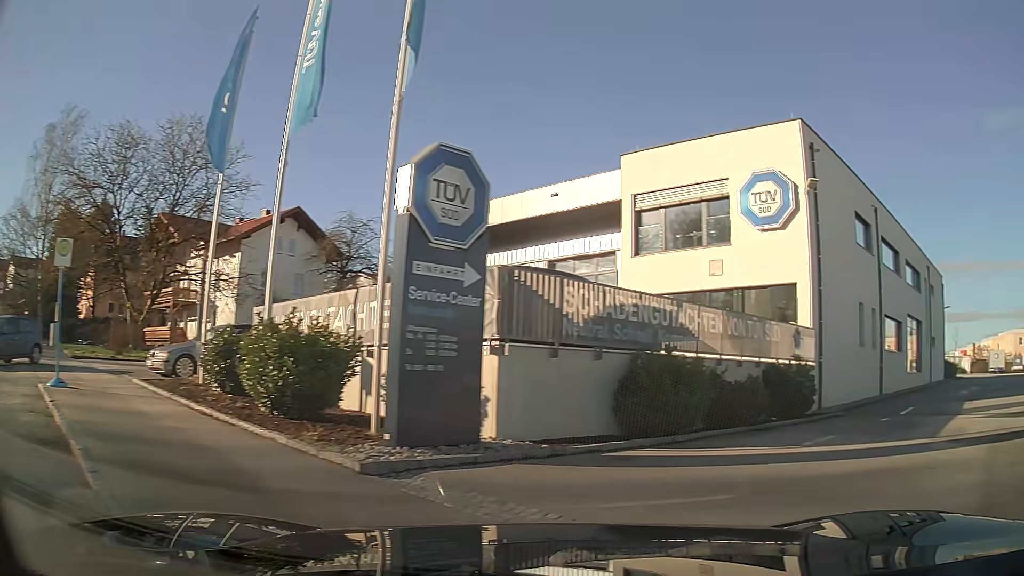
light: Day
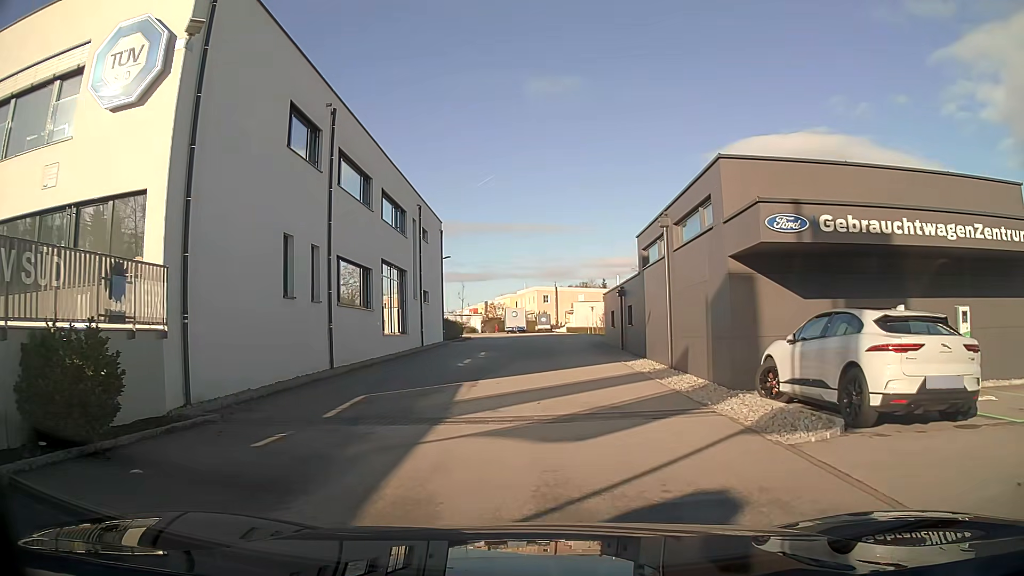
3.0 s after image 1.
(+4.1, +7.8) m; +37°
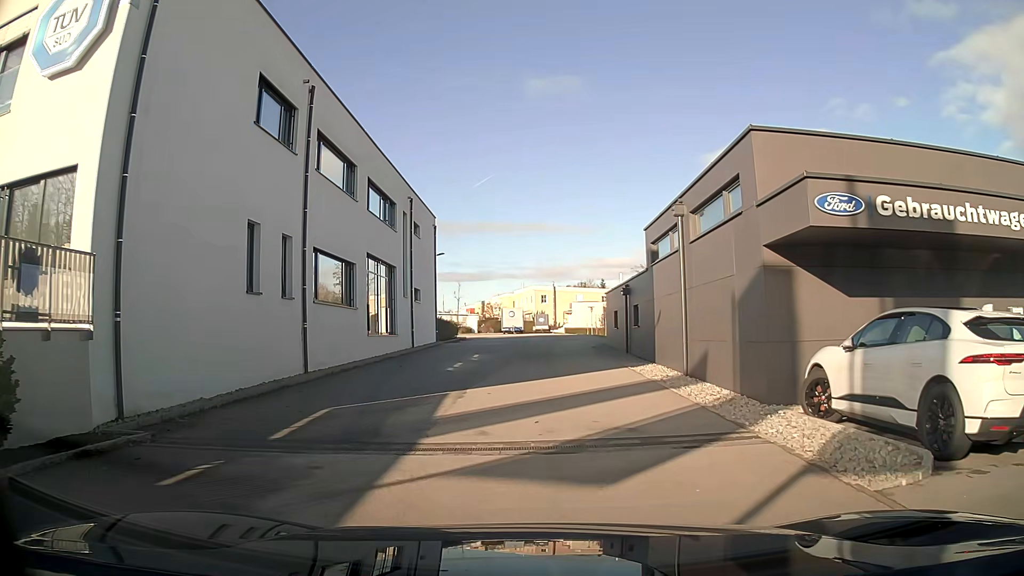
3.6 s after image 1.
(0.0, +2.1) m; 0°
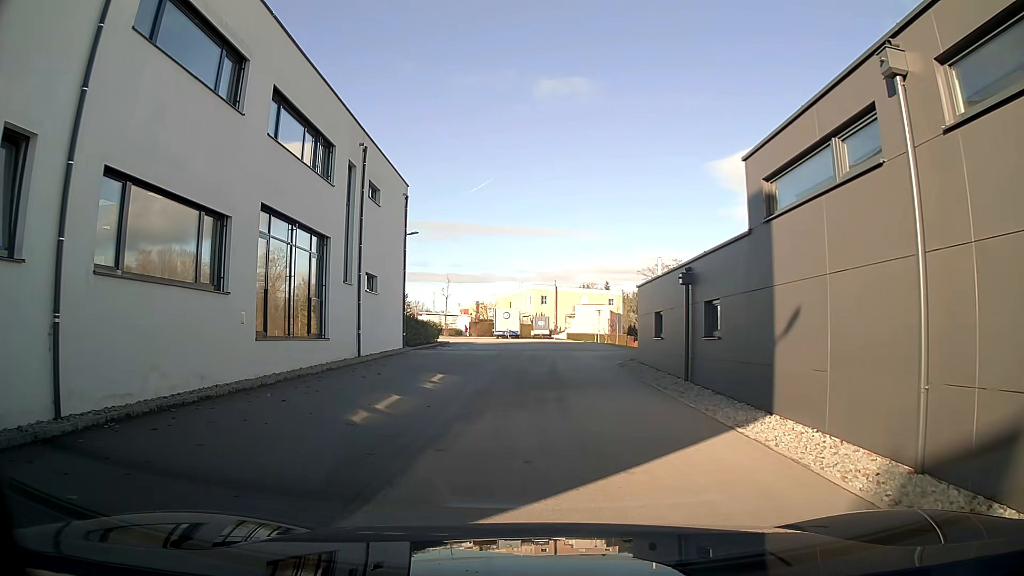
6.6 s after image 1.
(+0.1, +10.2) m; +1°
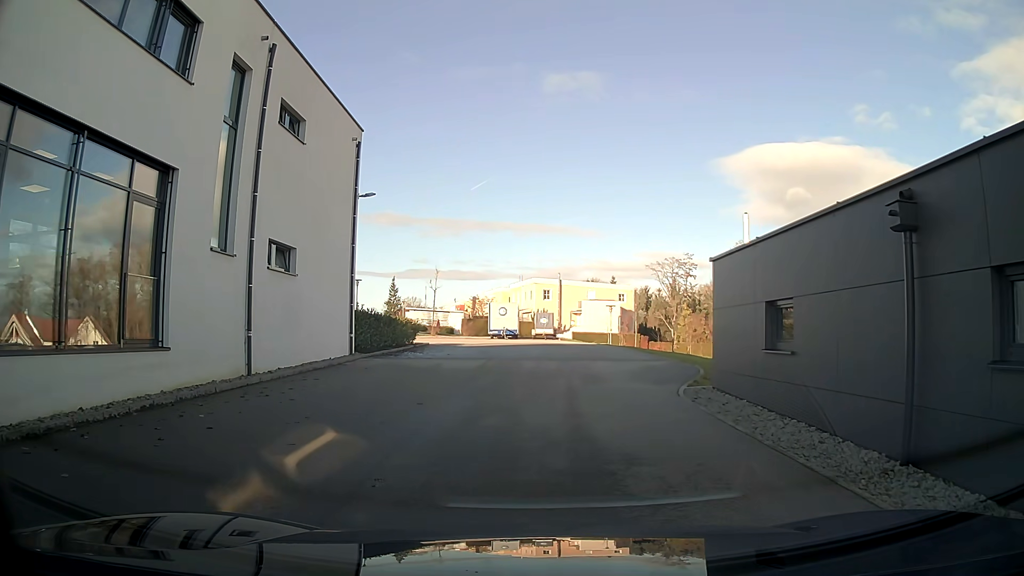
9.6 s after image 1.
(0.0, +9.6) m; 0°
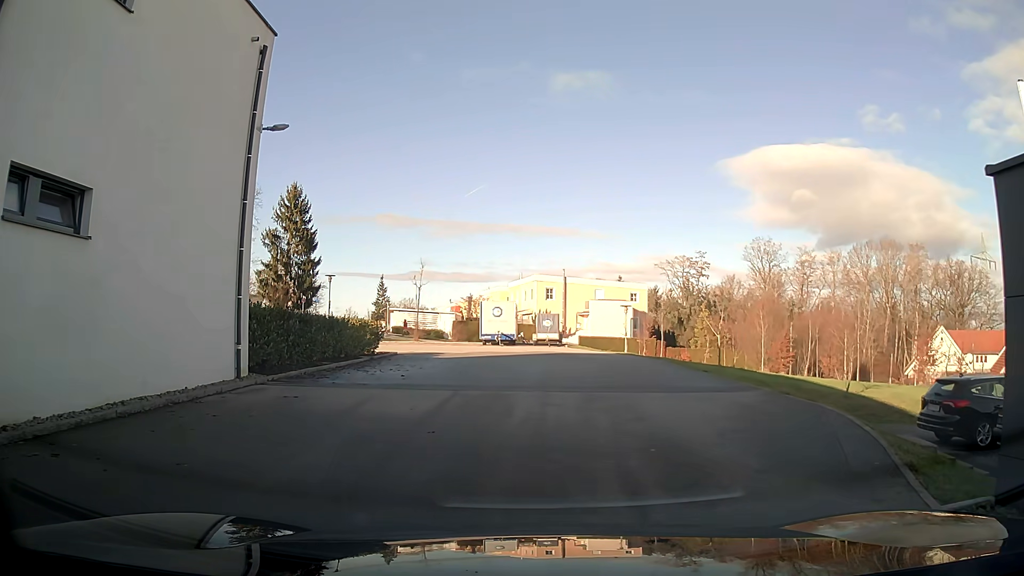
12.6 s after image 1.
(0.0, +9.1) m; 0°
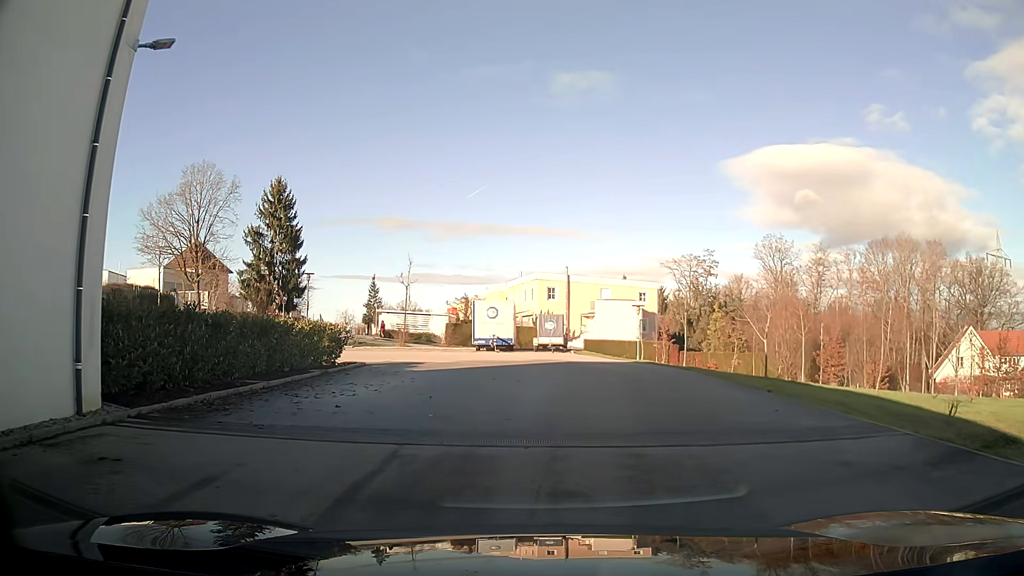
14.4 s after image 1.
(0.0, +5.6) m; 0°
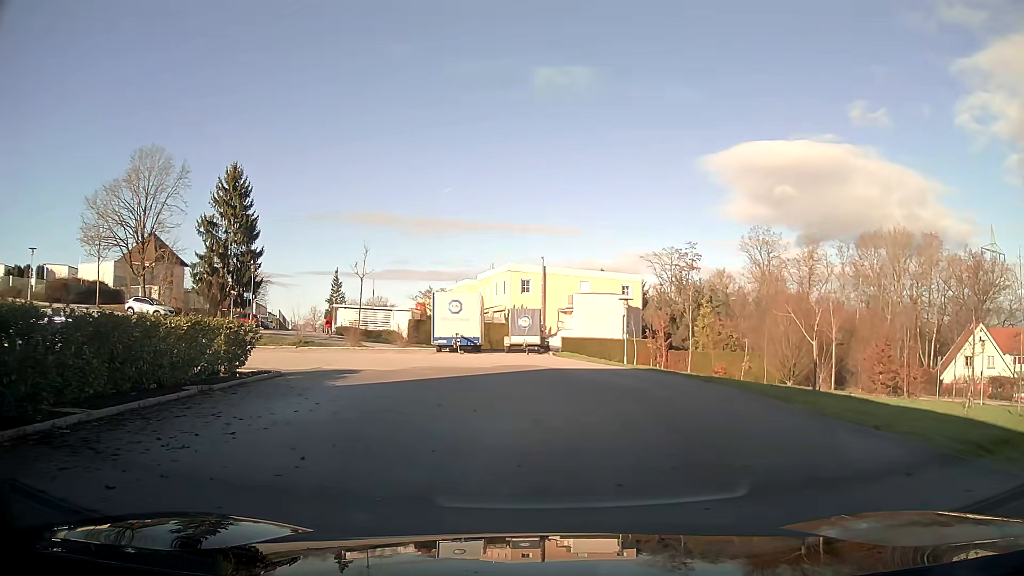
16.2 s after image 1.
(+0.1, +5.9) m; +3°
